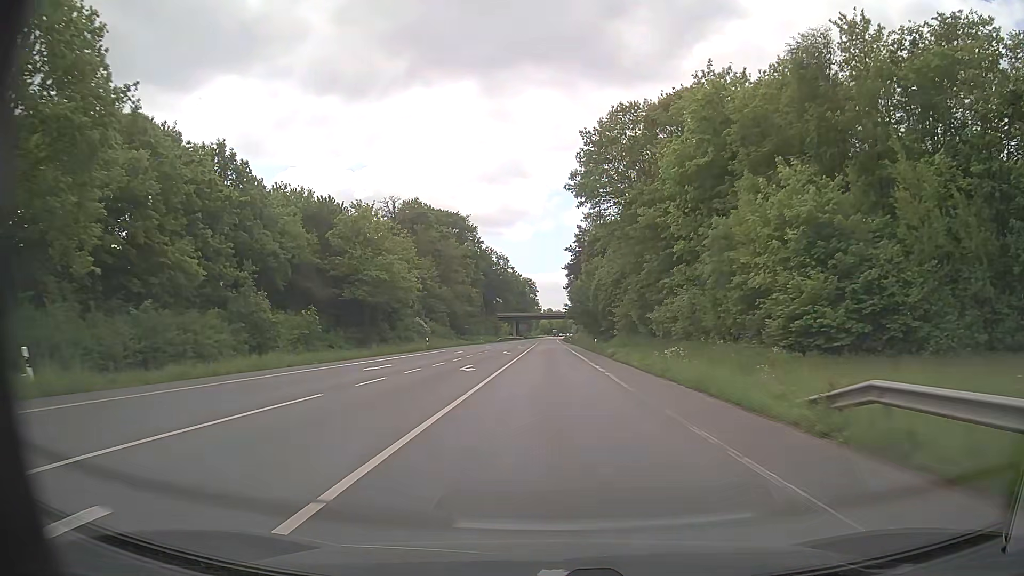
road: primary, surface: asphalt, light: Day
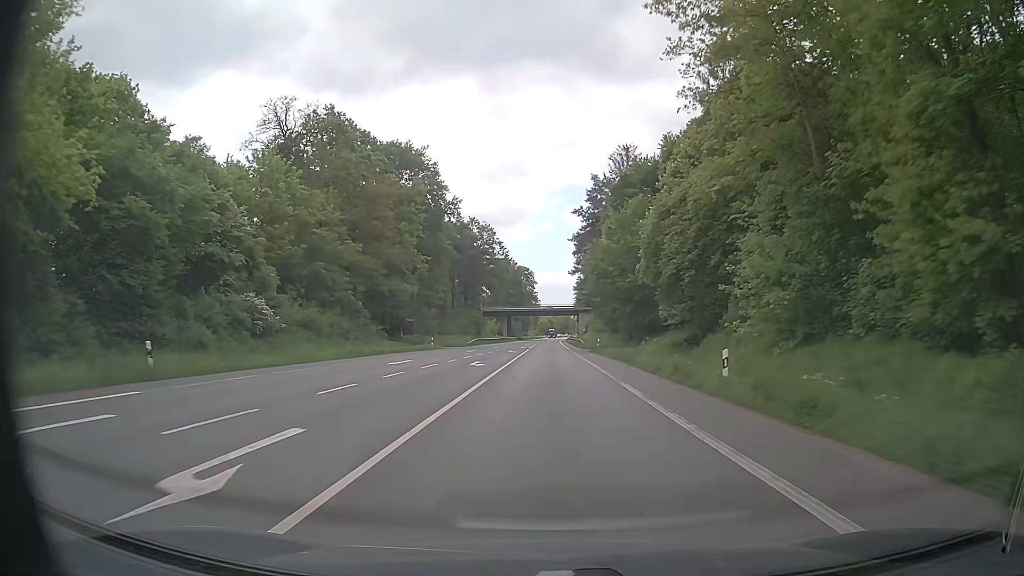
(-0.3, +46.0) m; -1°
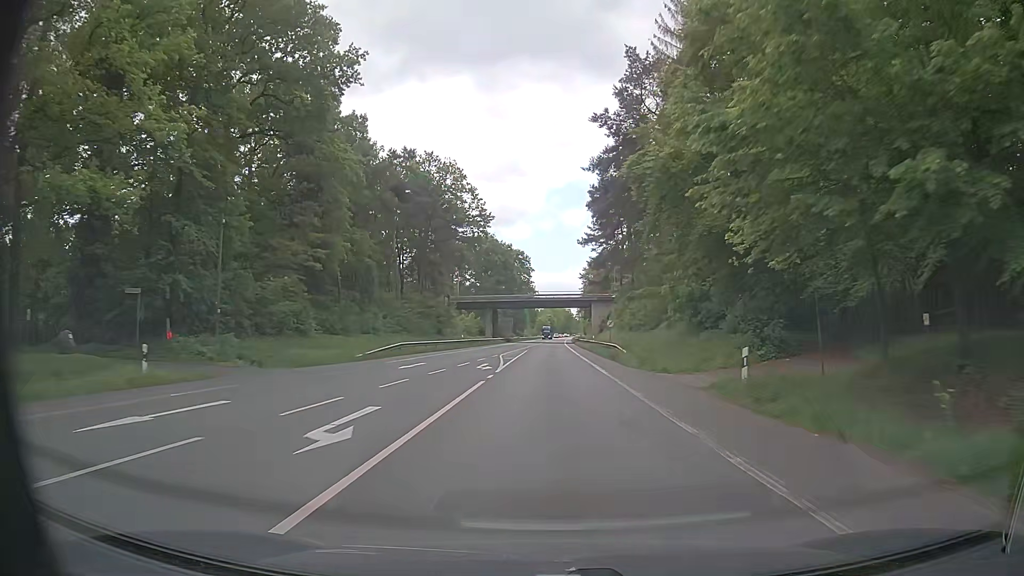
(+0.1, +46.0) m; 0°
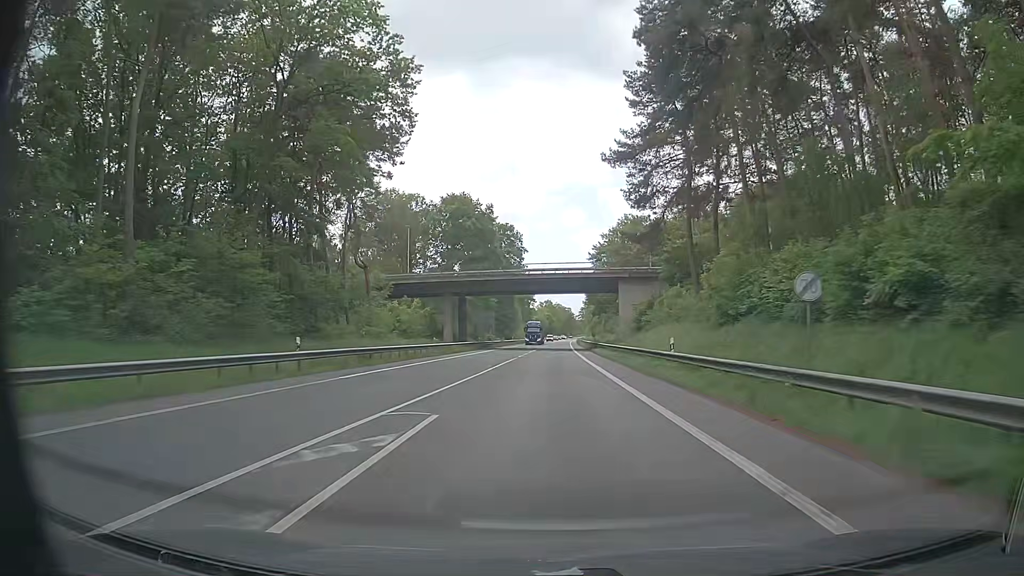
(+0.2, +46.4) m; 0°
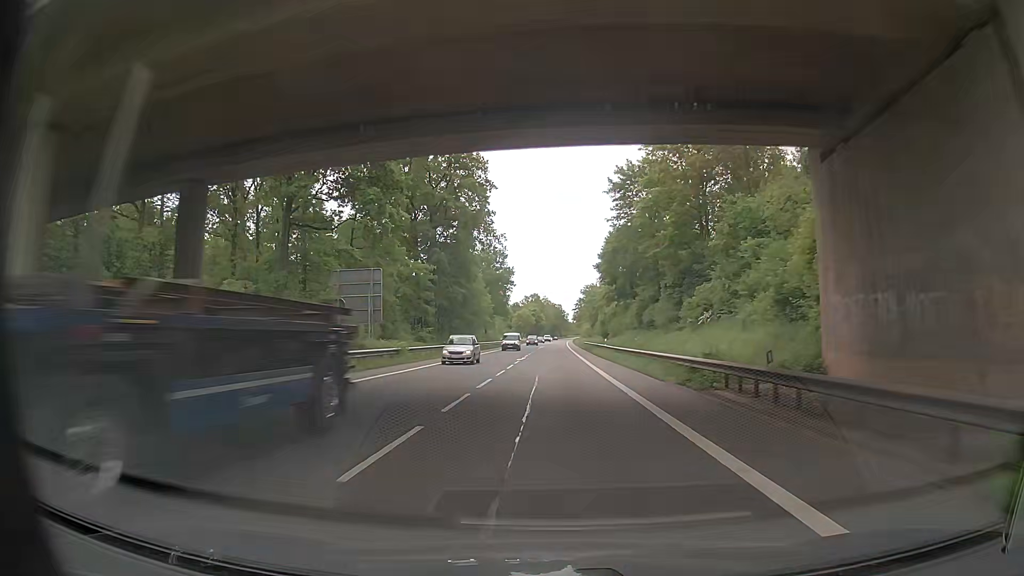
(+1.3, +62.2) m; +2°
(0, +10) (0, +20) (0, +30) (0, +40) (0, +50) (0, +60) (0, +70) (0, +80) (0, +90) (0, +100) m
